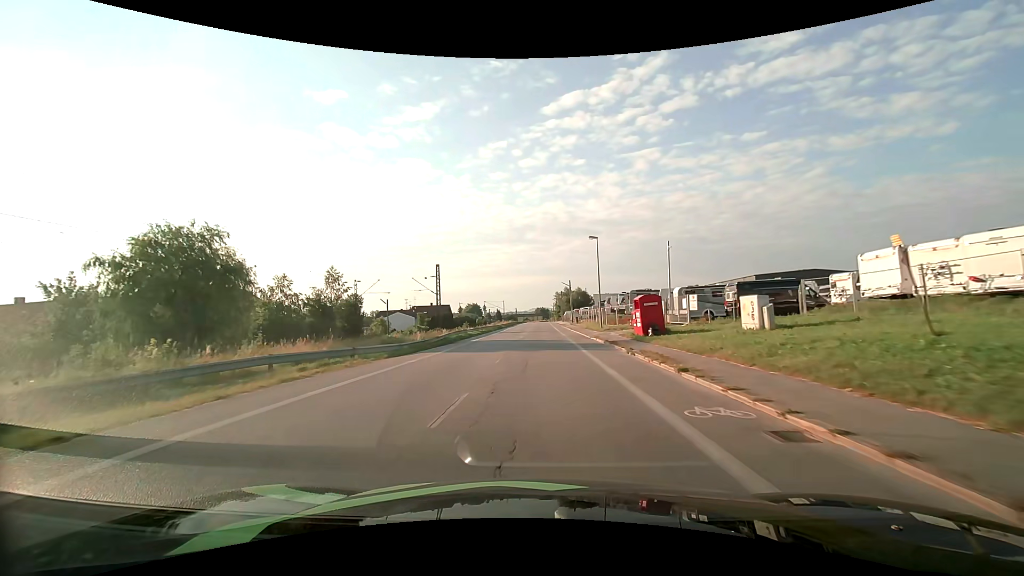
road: unclassified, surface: asphalt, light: Day
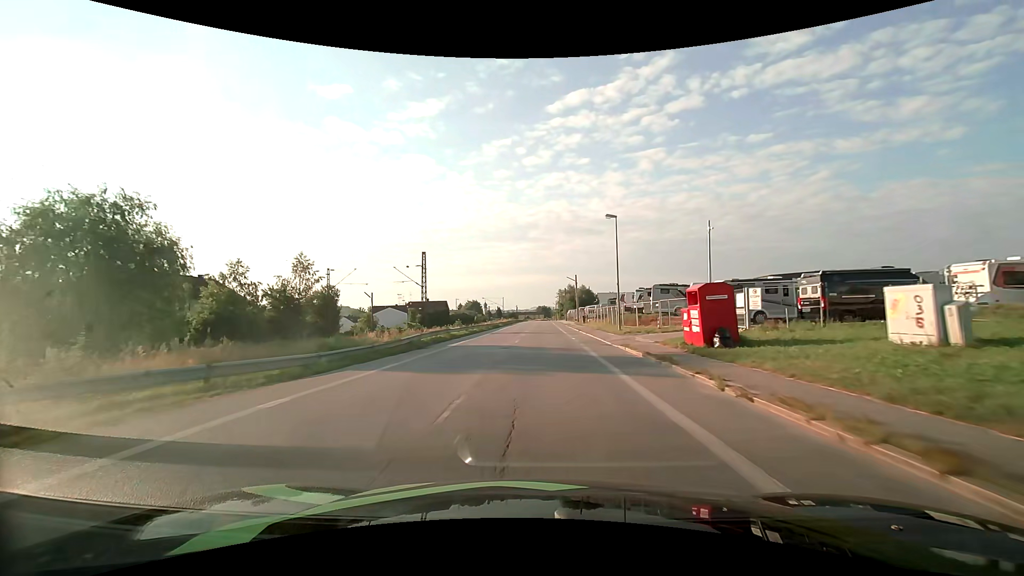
(0.0, +9.1) m; 0°
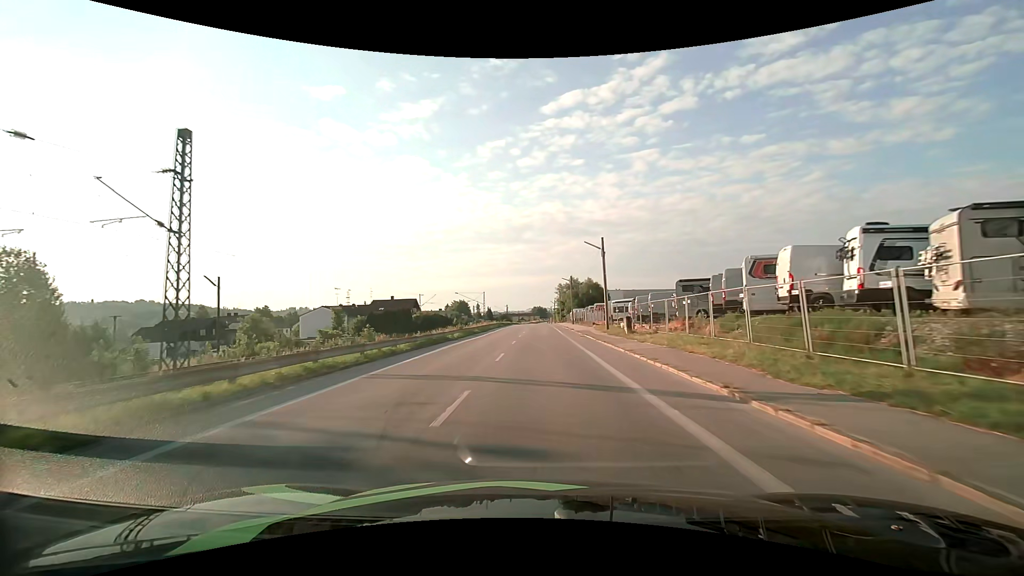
(+0.4, +36.6) m; +1°
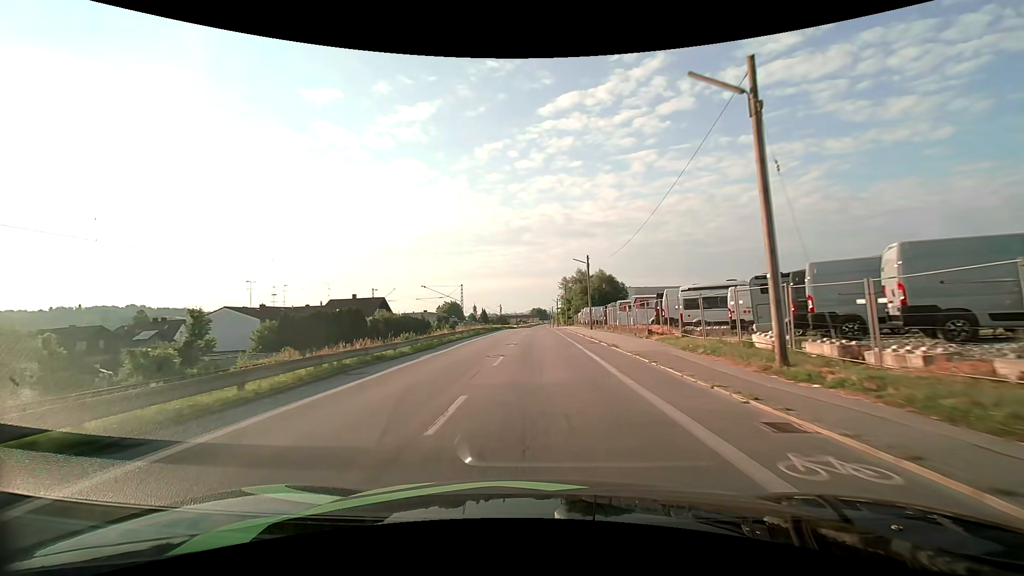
(0.0, +27.7) m; 0°
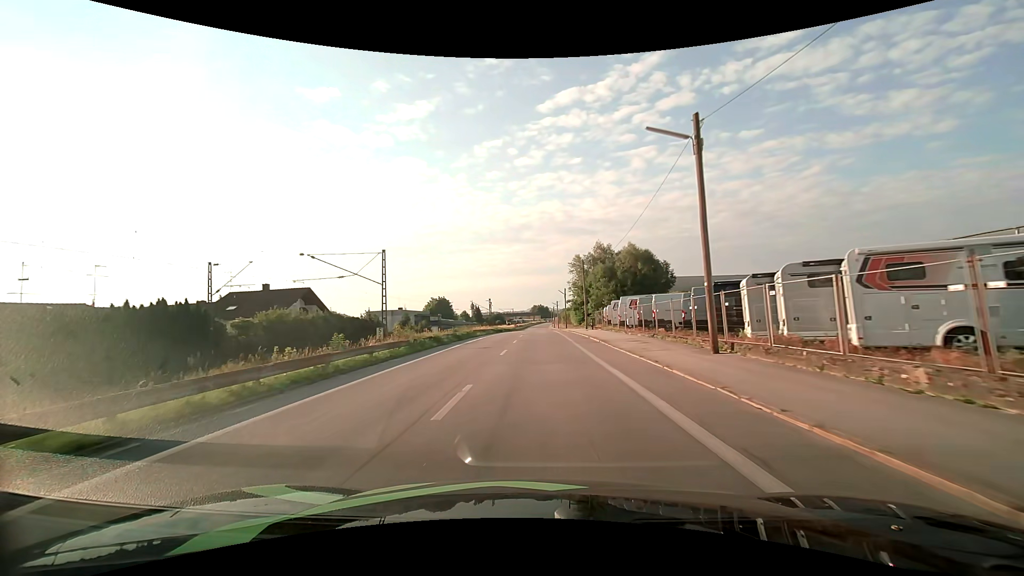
(+0.1, +35.5) m; 0°
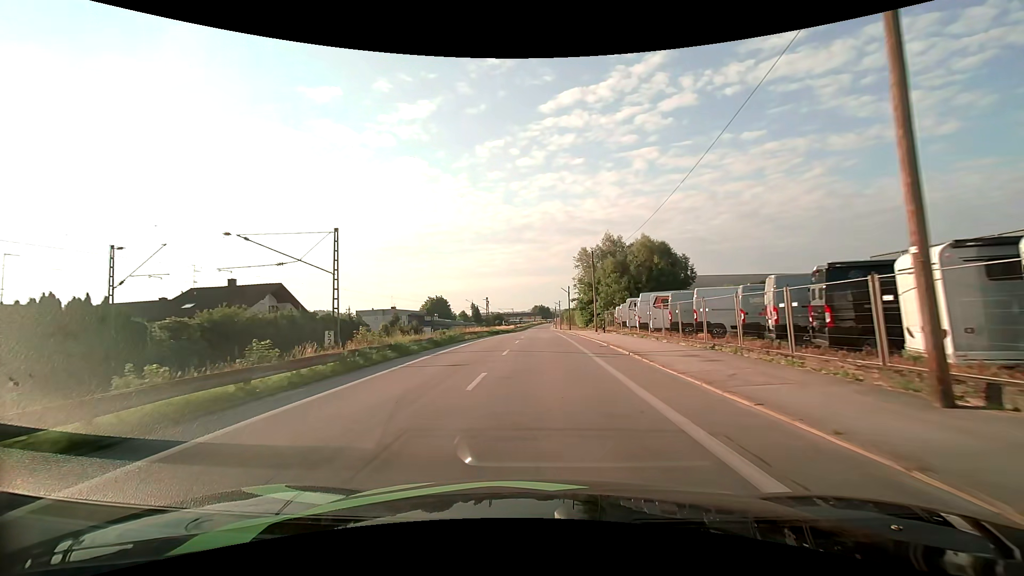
(0.0, +8.4) m; 0°
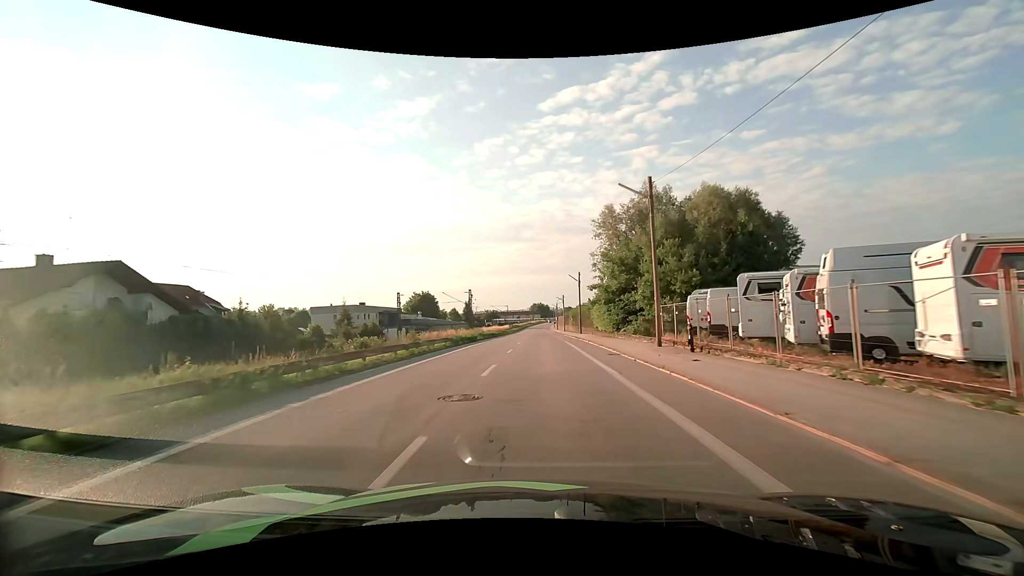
(+0.1, +24.7) m; 0°
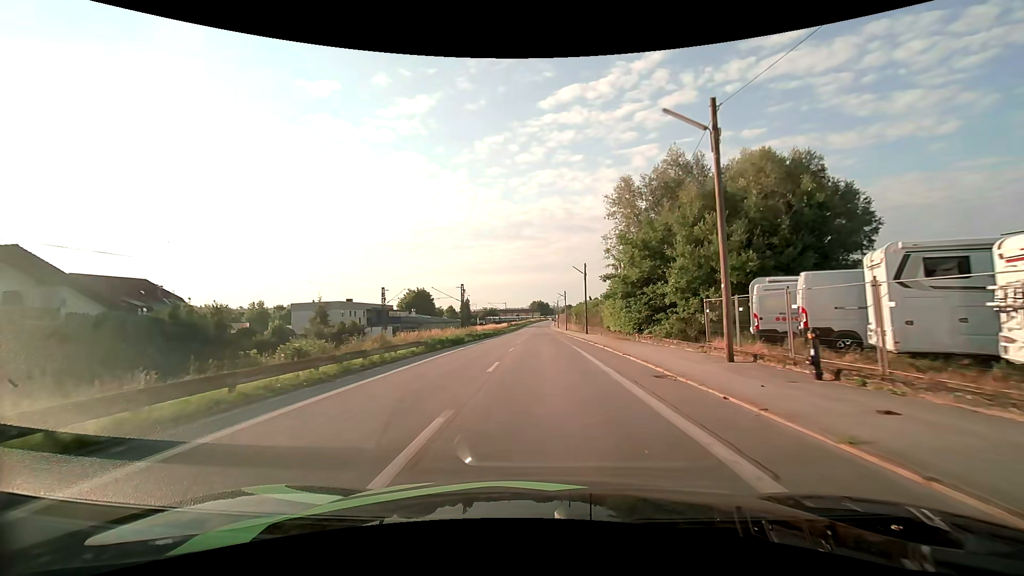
(0.0, +8.0) m; 0°
(0, +10) (0, +20) (0, +30) (0, +40) (0, +50) (0, +60) (0, +70) (0, +80) (0, +90) (0, +100) m
